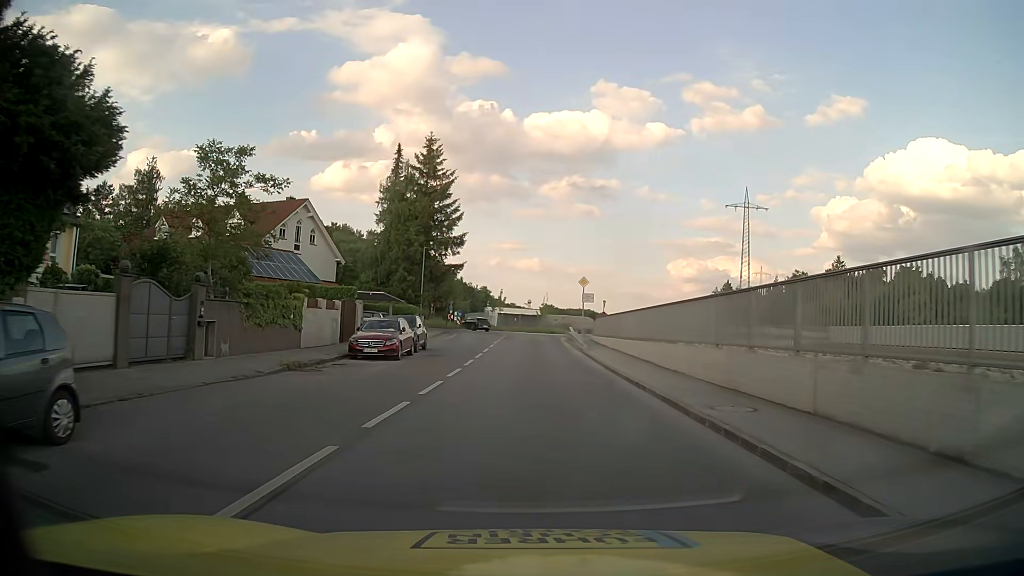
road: residential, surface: asphalt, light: Day
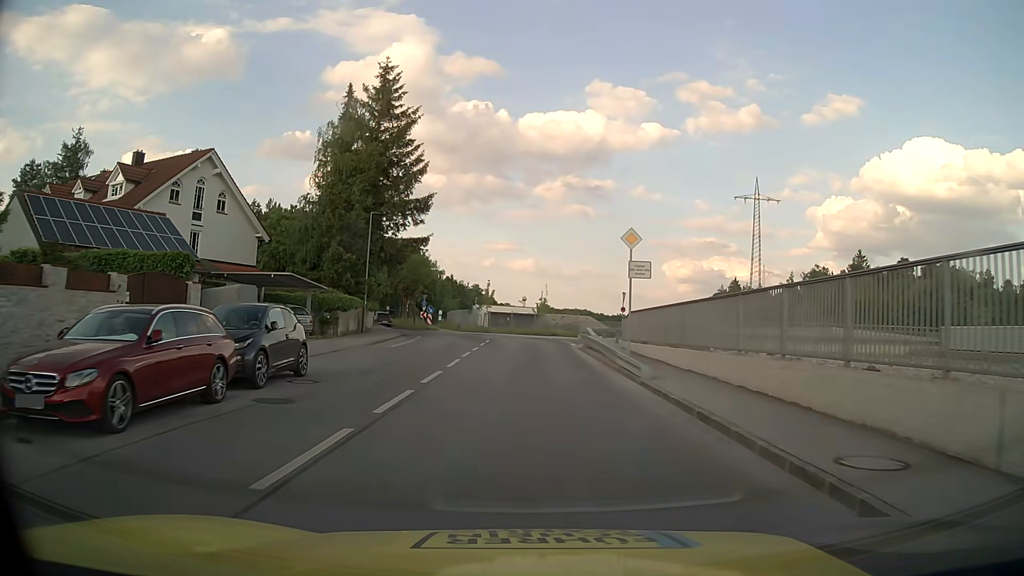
(+0.2, +17.3) m; +1°
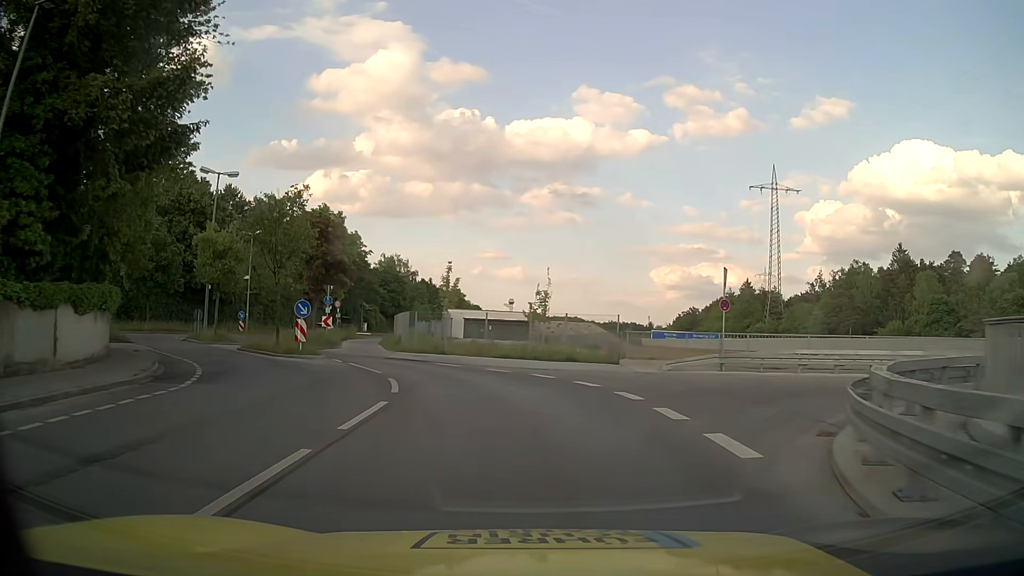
(-0.1, +28.2) m; 0°
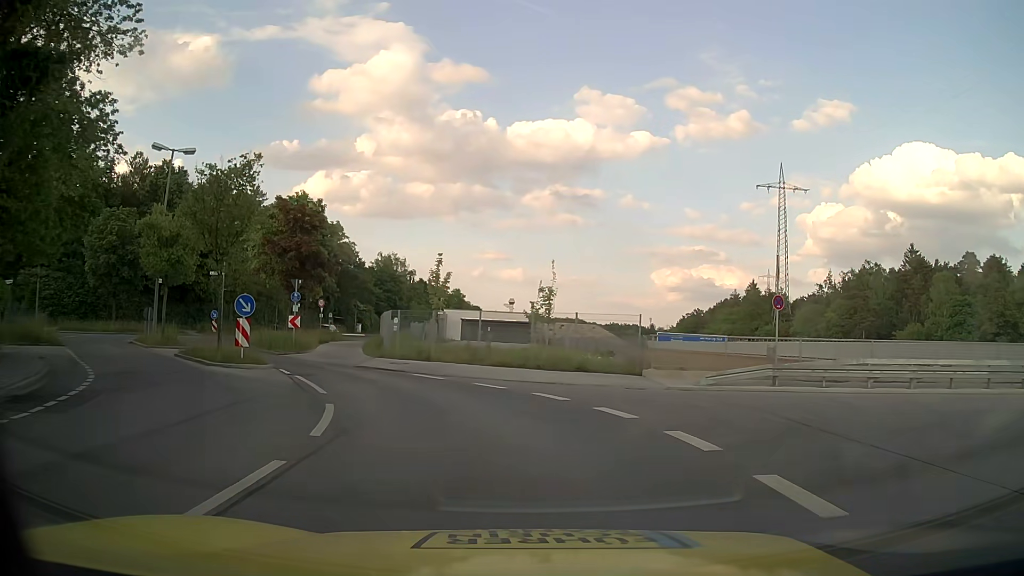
(0.0, +5.1) m; 0°
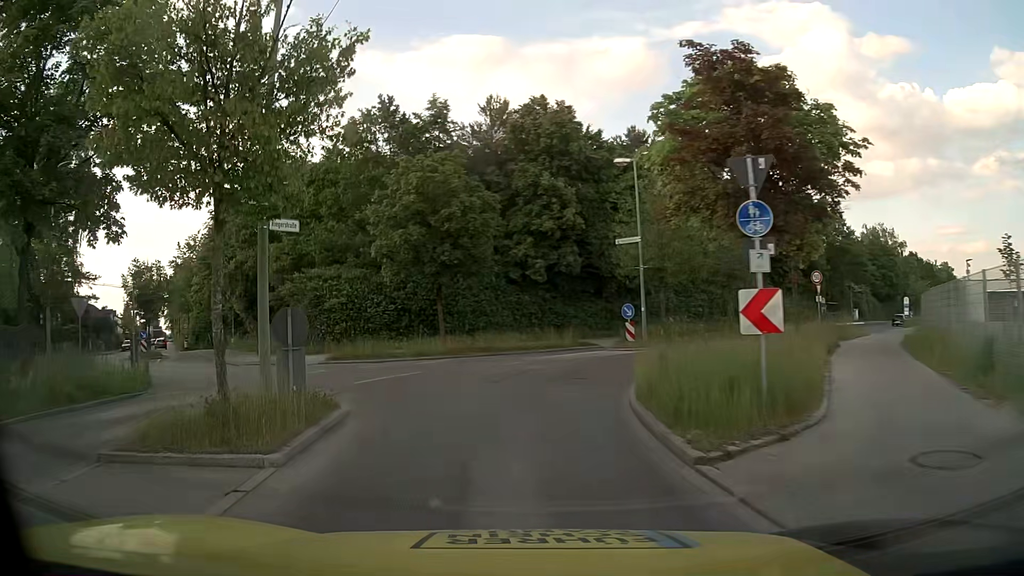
(-5.6, +20.8) m; -40°
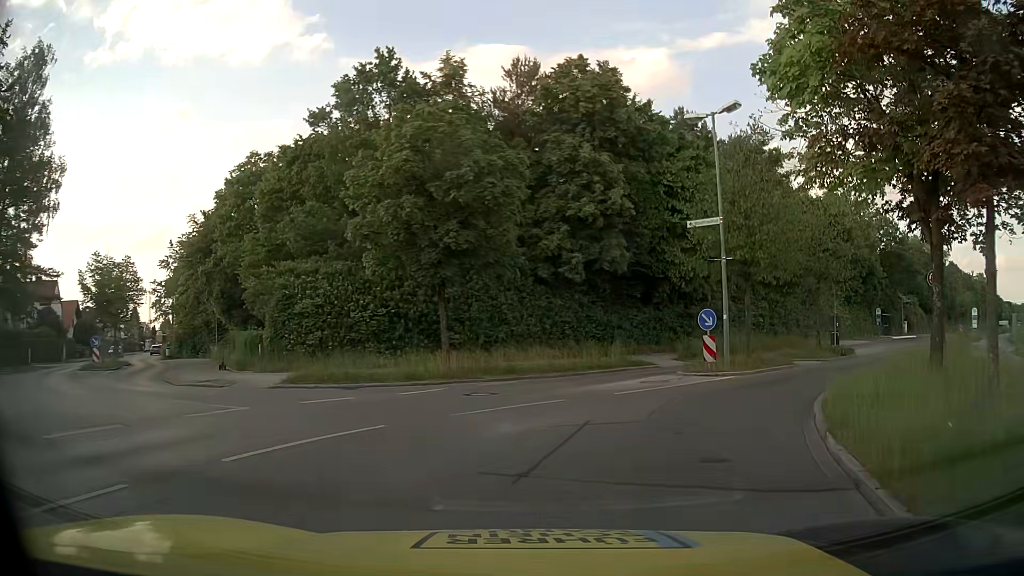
(-0.6, +8.2) m; -3°
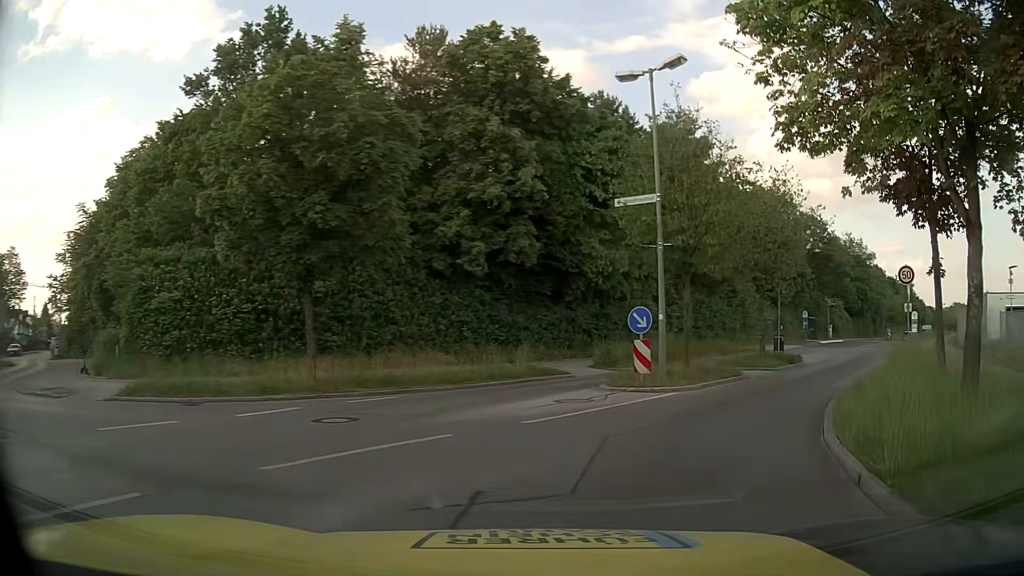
(+0.2, +4.2) m; +7°
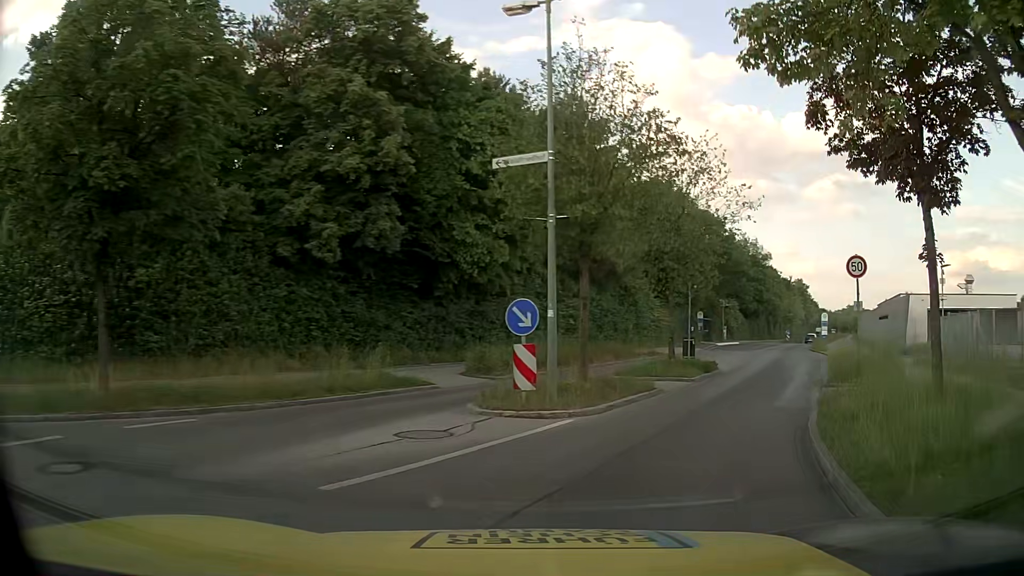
(+0.4, +4.2) m; +10°
(+2, +10) (+7, +19) (+11, +28) (+15, +37) (+19, +46) (+23, +55) (+28, +64) (+33, +73) (+37, +81) (+42, +90) m
